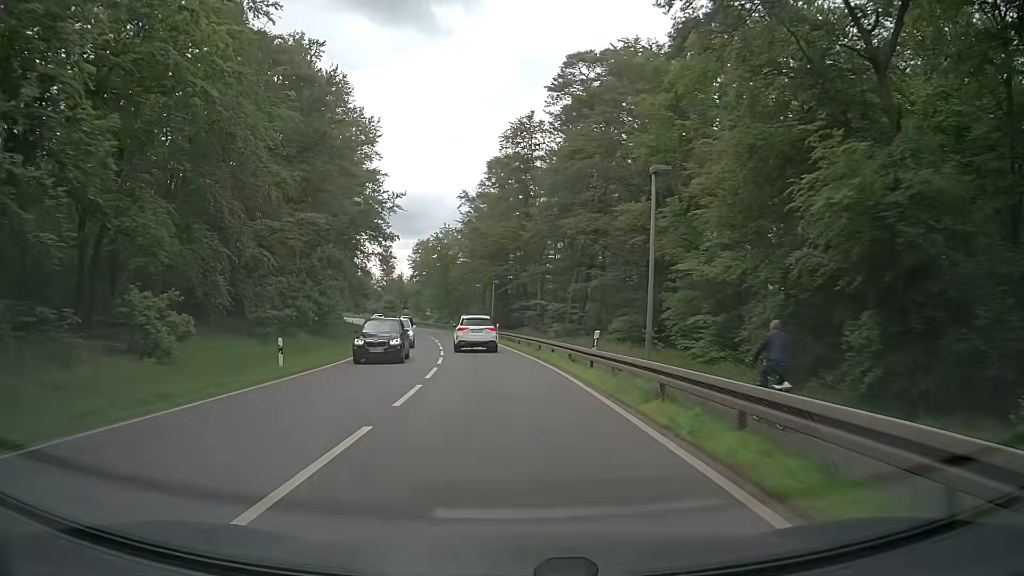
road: primary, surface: asphalt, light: Day
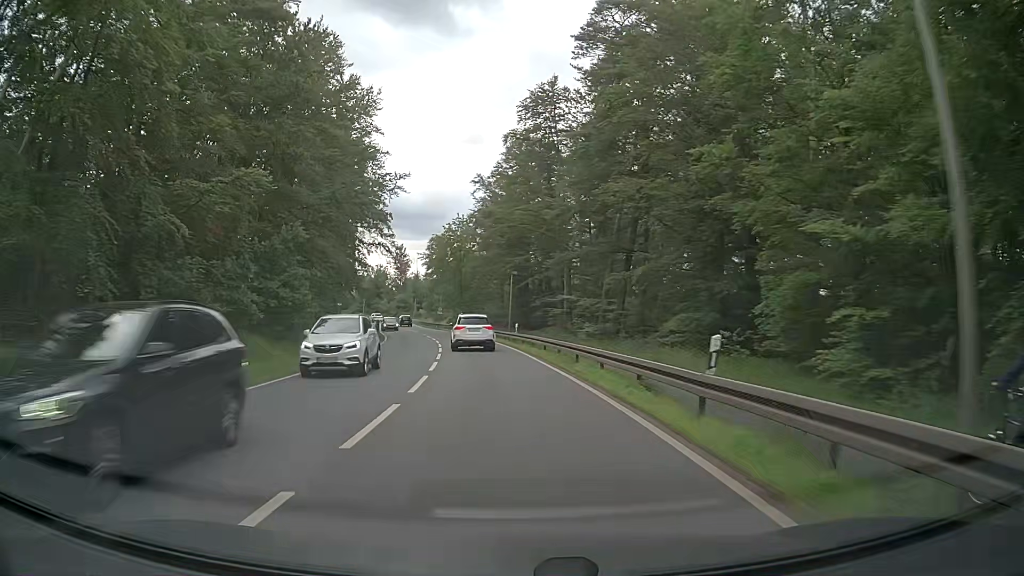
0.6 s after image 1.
(-0.1, +10.1) m; -1°
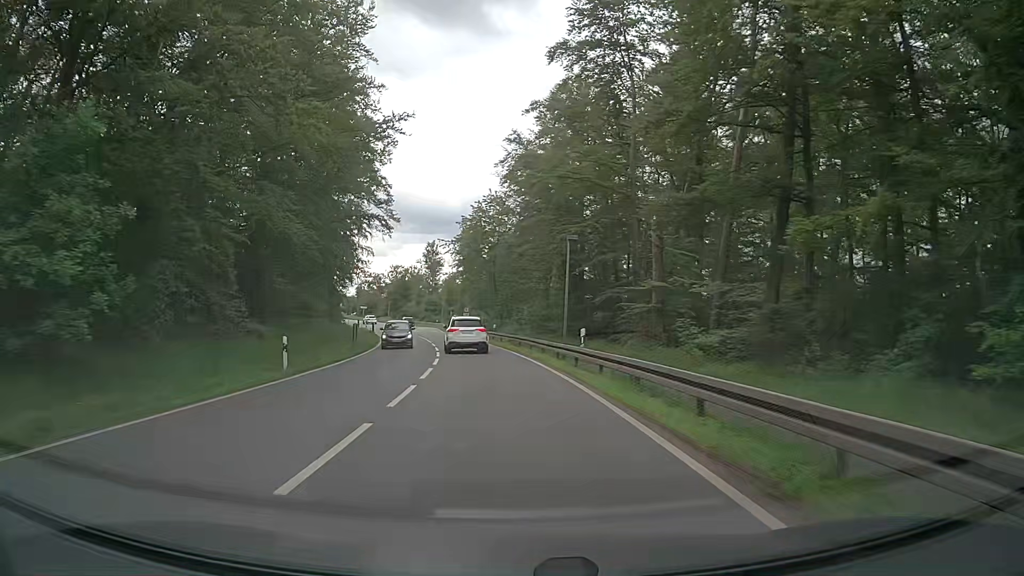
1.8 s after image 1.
(-0.7, +20.3) m; -4°
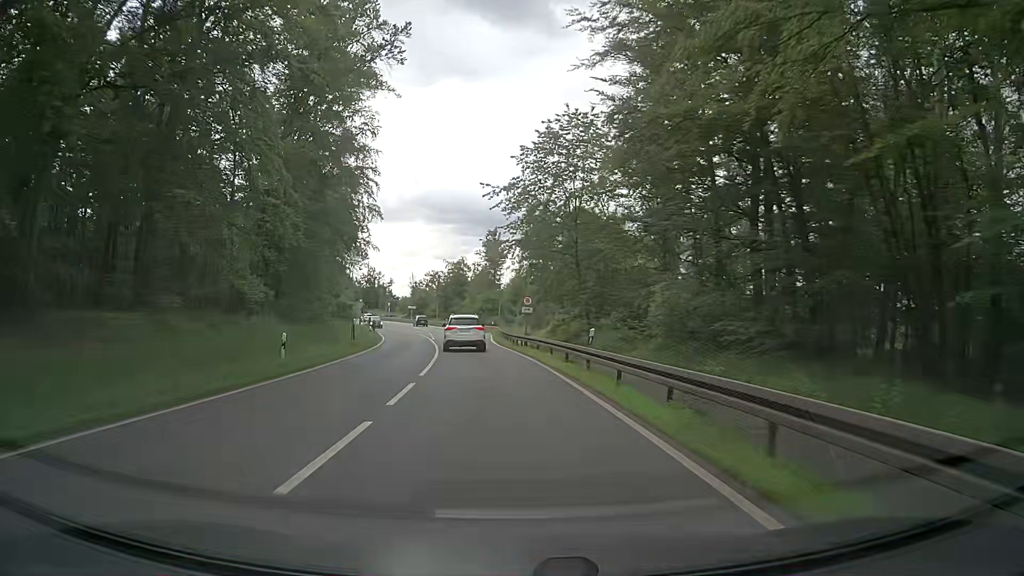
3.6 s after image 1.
(-1.5, +30.4) m; -6°
(0, +10) (-1, +20) (-1, +30) (-2, +40) (-4, +50) (-5, +60) (-7, +70) (-9, +79) (-11, +89) (-13, +99) m
